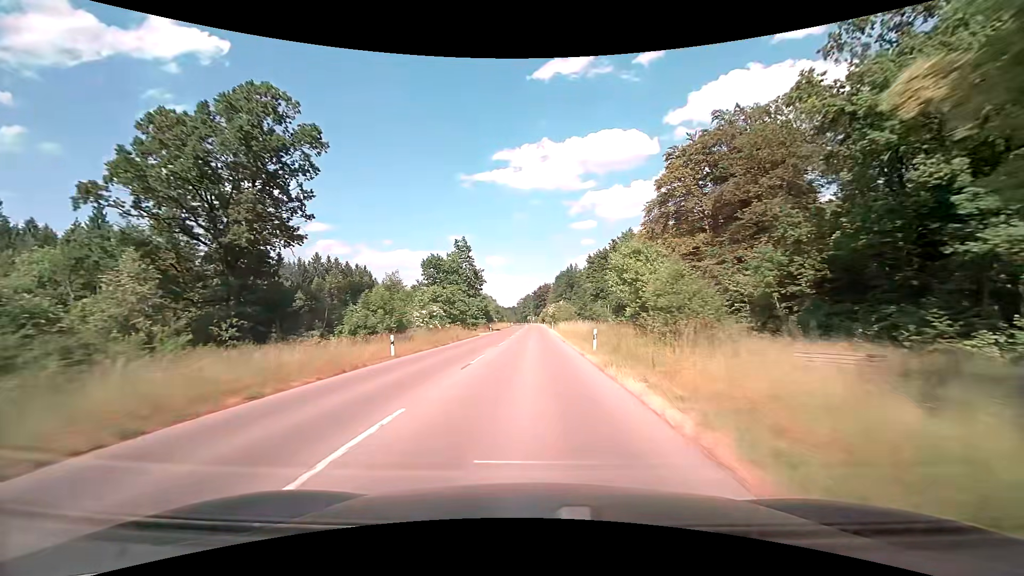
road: tertiary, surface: asphalt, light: Day
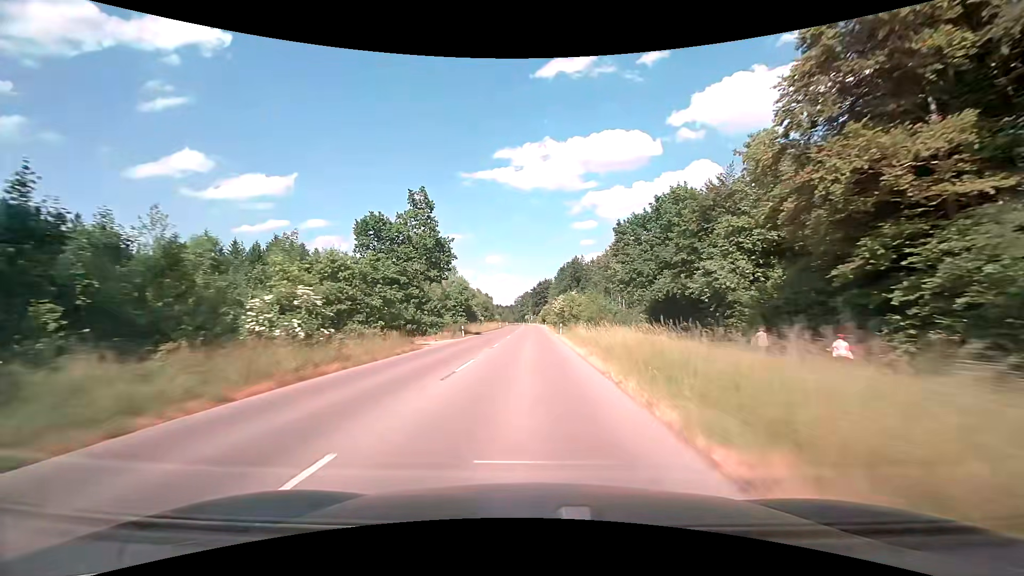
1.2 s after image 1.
(+0.1, +26.5) m; 0°
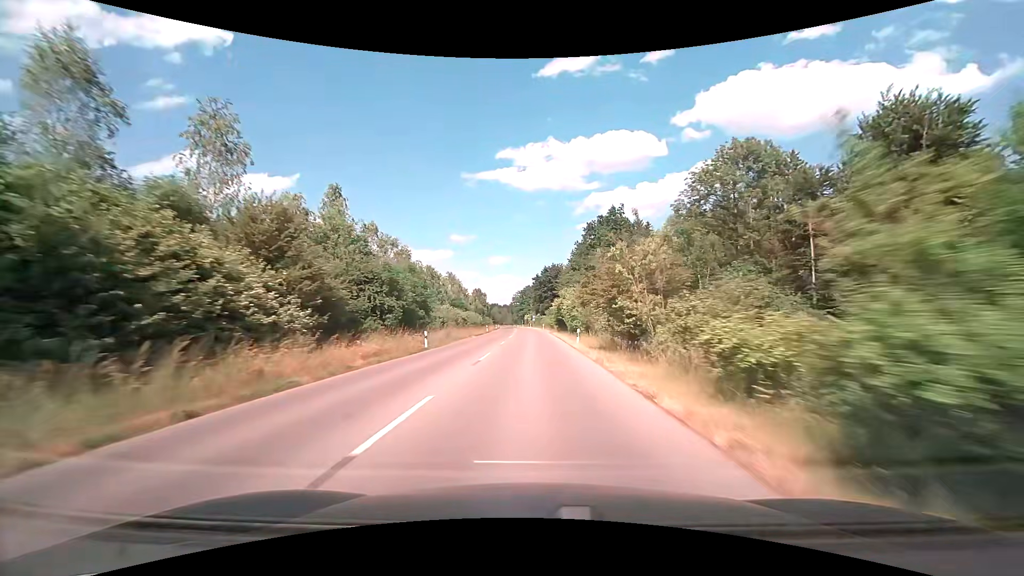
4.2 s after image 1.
(-0.3, +67.3) m; 0°
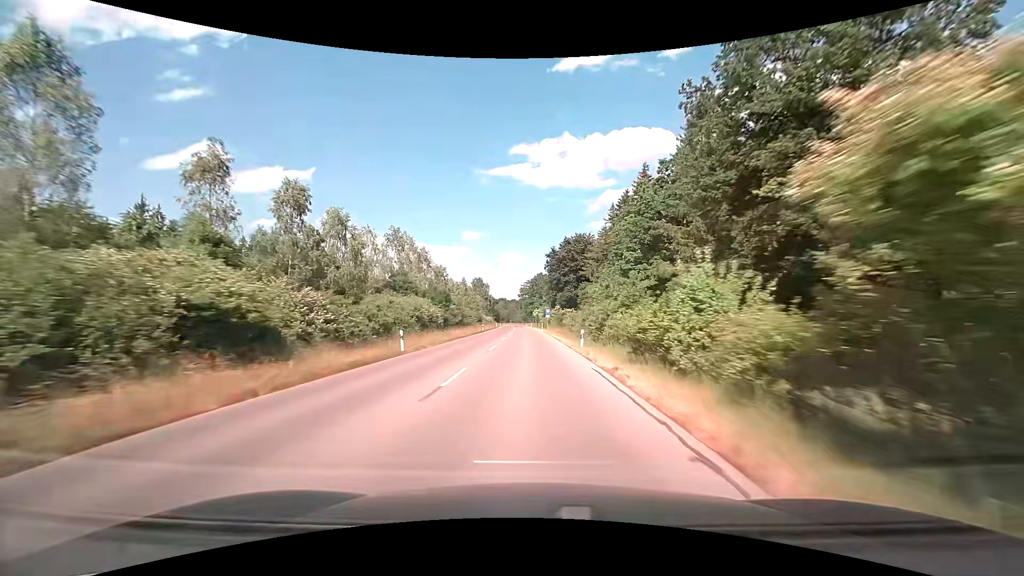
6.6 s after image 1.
(-0.5, +54.2) m; -2°
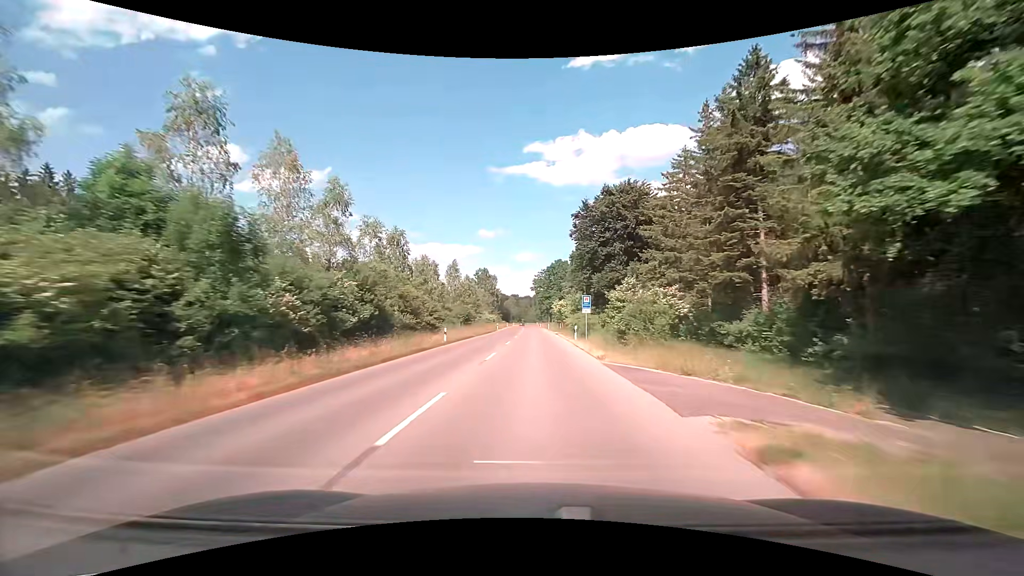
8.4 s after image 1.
(-0.6, +40.6) m; -1°
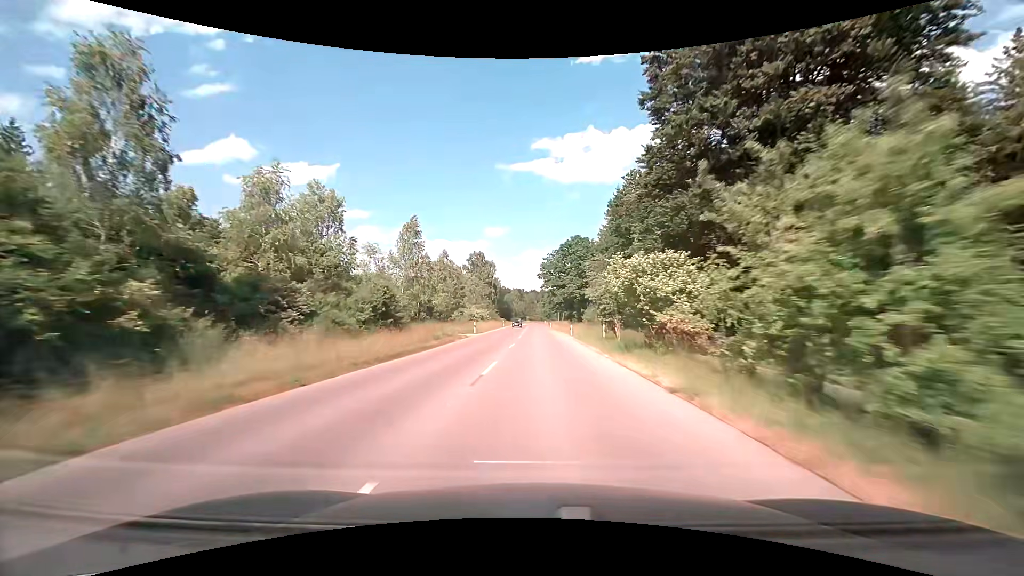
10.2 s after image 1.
(-0.4, +40.5) m; -1°
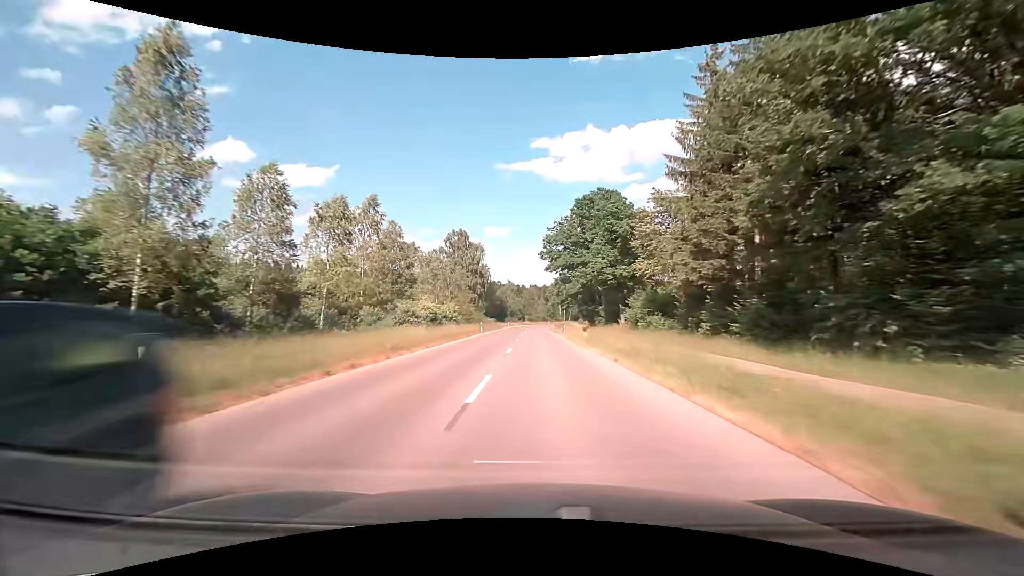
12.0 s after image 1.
(-0.2, +39.9) m; 0°
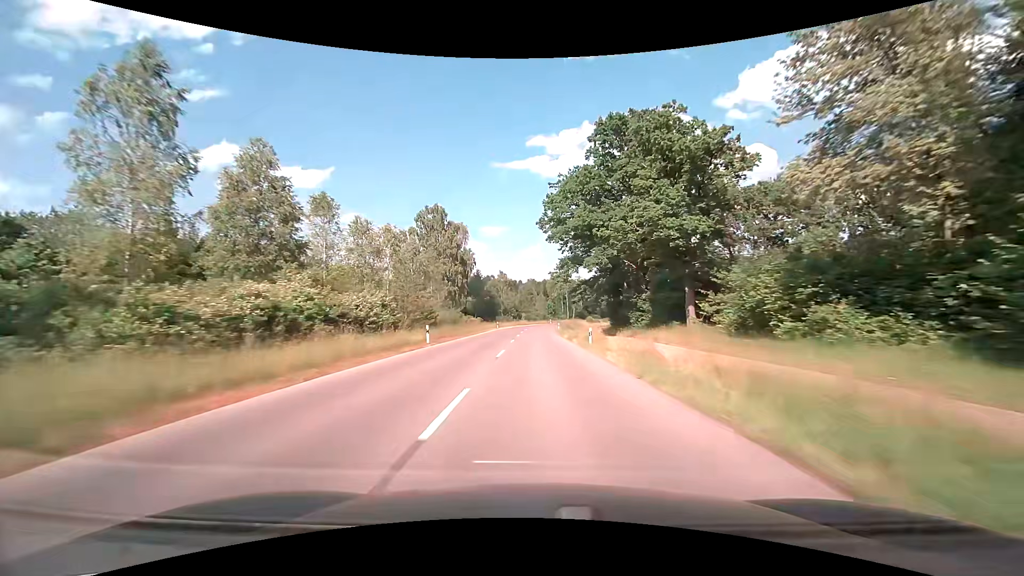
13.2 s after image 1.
(+0.2, +26.1) m; 0°
(0, +10) (0, +20) (0, +30) (0, +40) (0, +50) (0, +60) (+1, +70) (+1, +80) (+2, +90) (+4, +100) m
